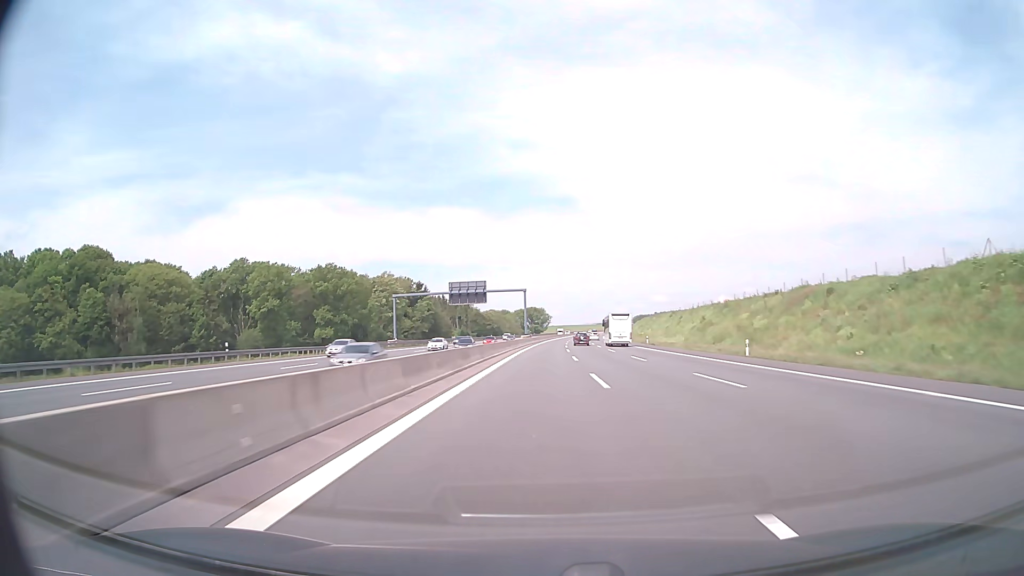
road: motorway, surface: asphalt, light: Day
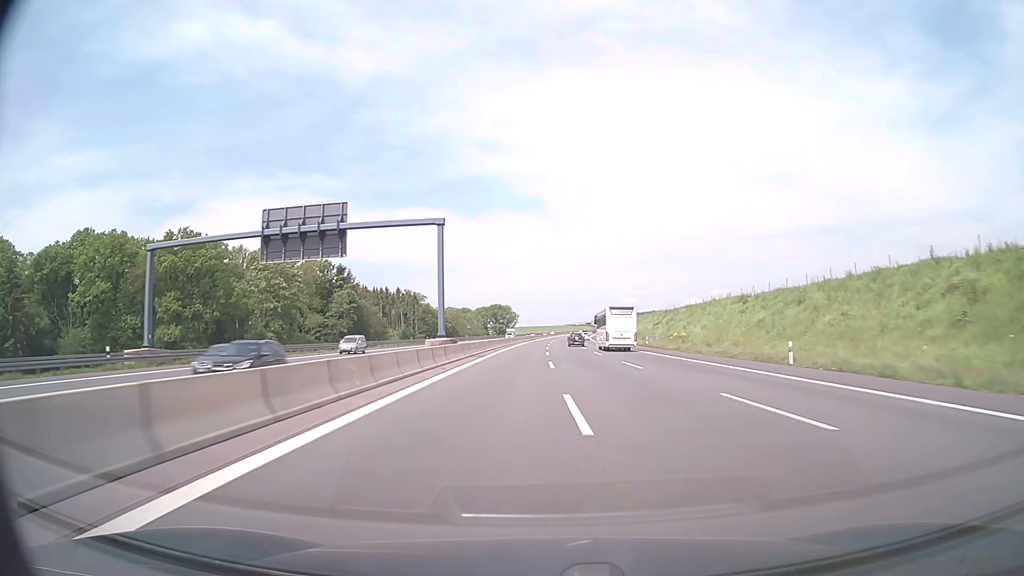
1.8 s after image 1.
(+1.4, +61.7) m; +3°
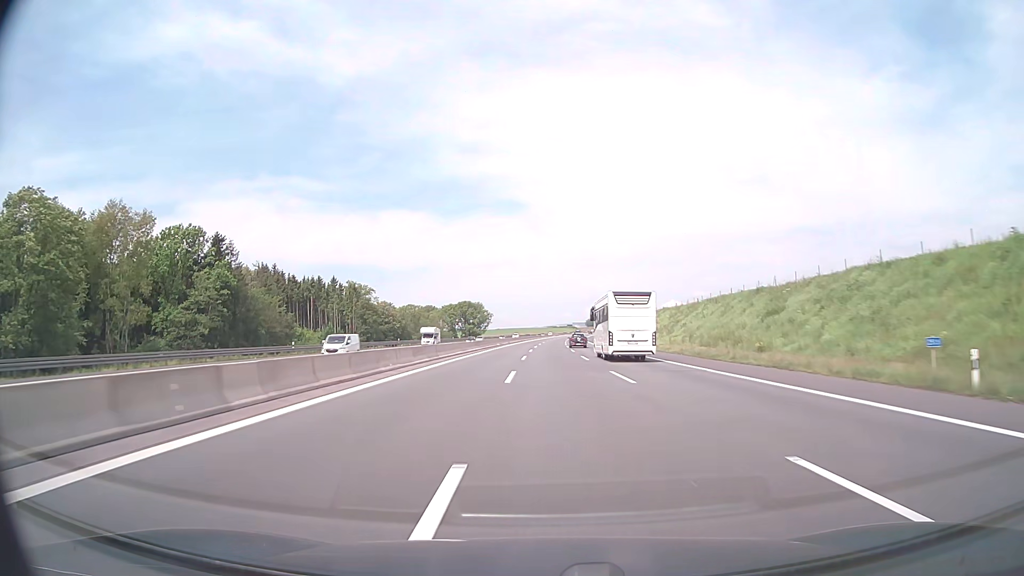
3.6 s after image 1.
(+1.1, +61.8) m; +2°
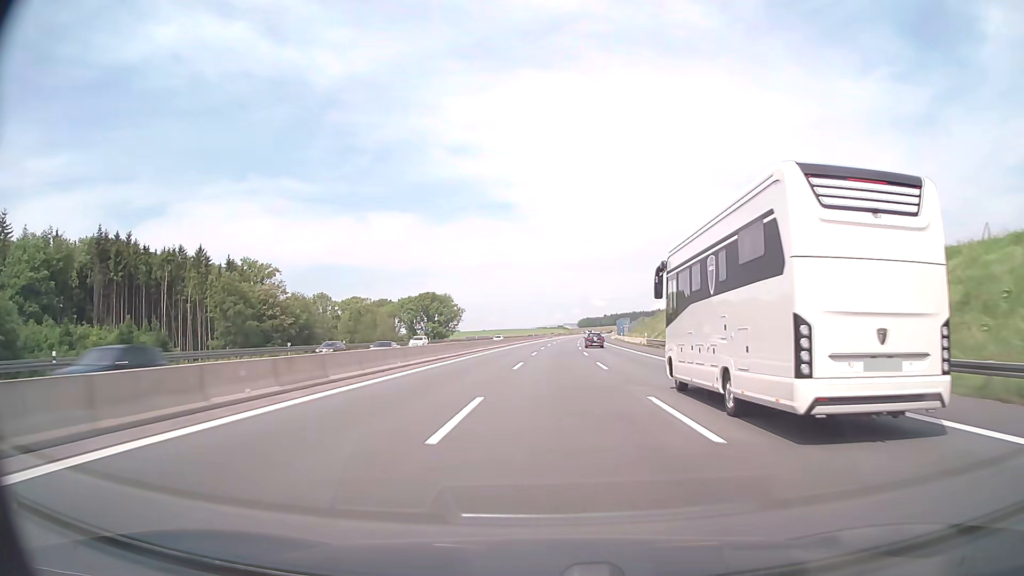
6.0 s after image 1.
(+0.6, +82.5) m; +1°
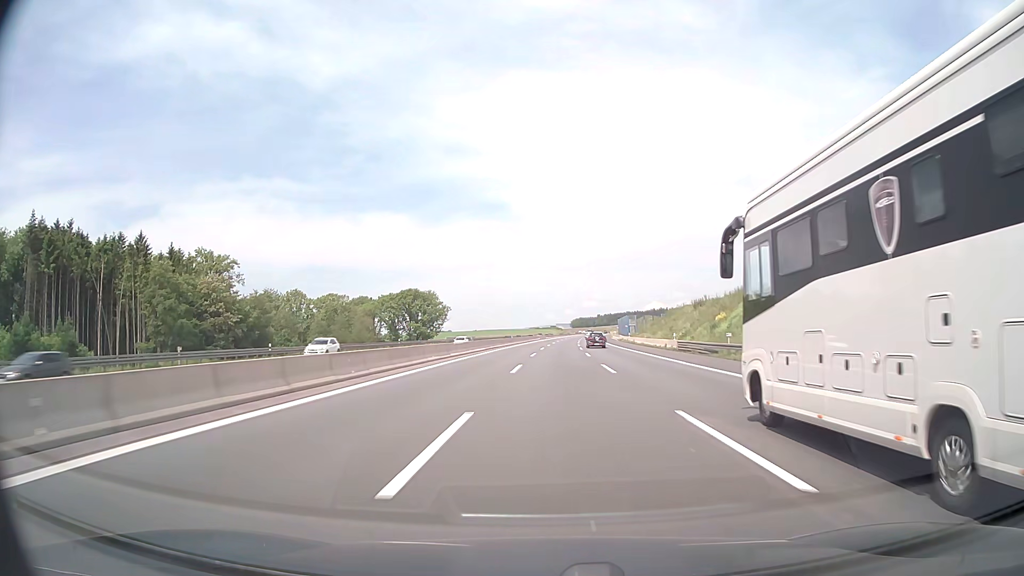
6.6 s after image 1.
(+0.1, +20.6) m; +1°
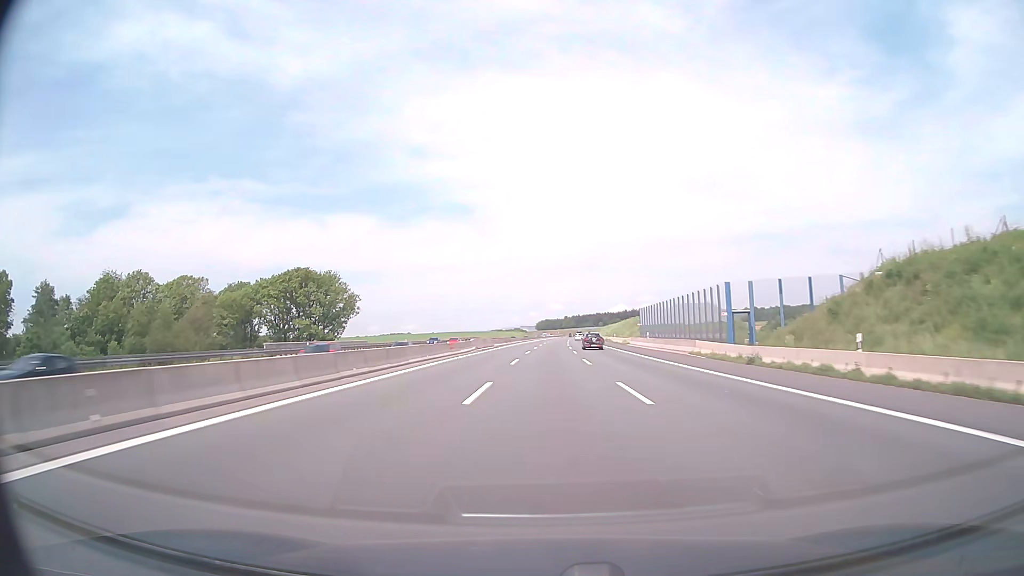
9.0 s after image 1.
(+2.1, +82.4) m; +3°
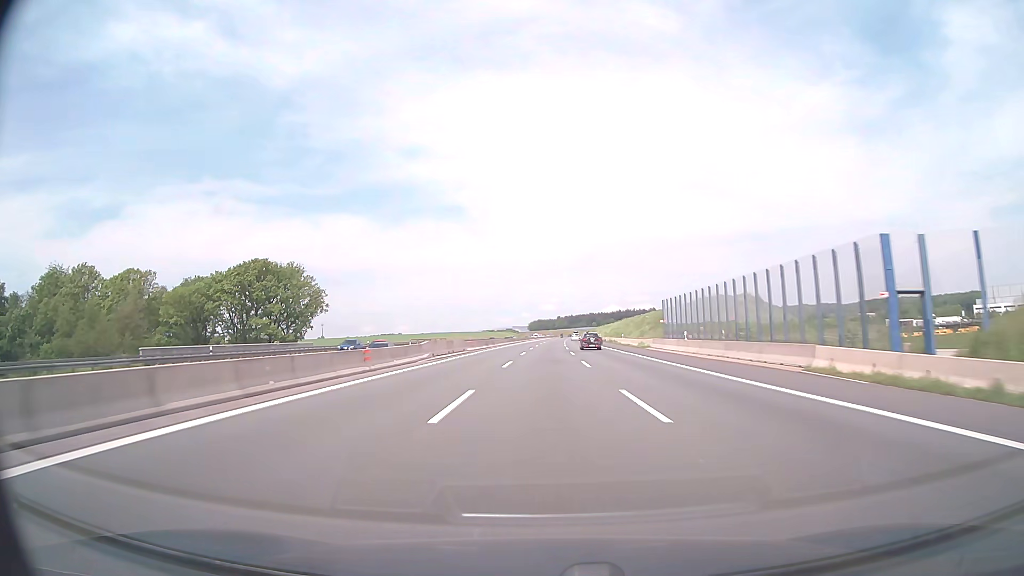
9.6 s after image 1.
(+0.1, +20.6) m; +1°
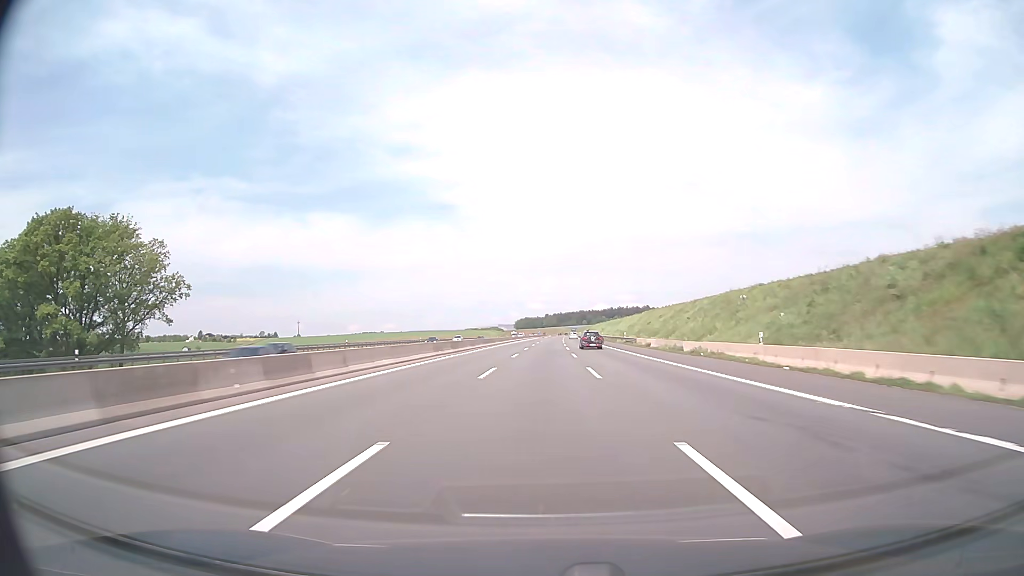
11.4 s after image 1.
(+0.6, +61.9) m; +1°
(0, +10) (0, +20) (0, +30) (0, +40) (0, +50) (0, +60) (+1, +70) (+1, +80) (+1, +90) (+1, +100) m
